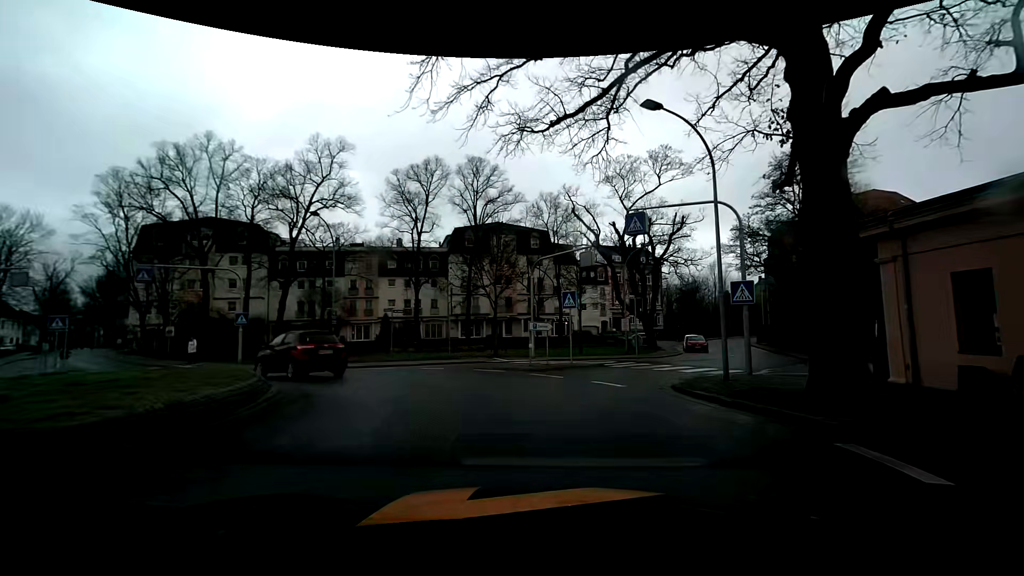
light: Day
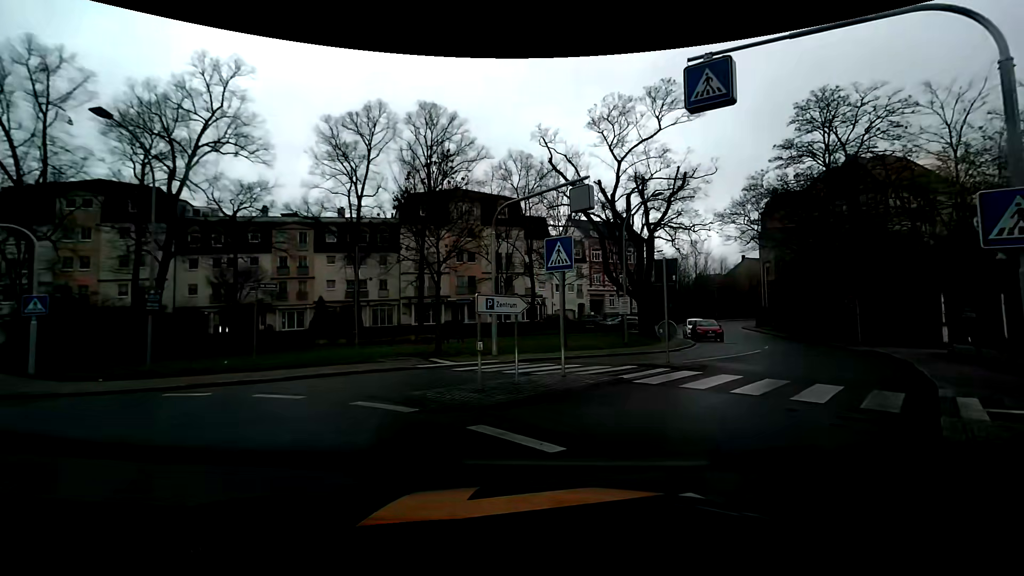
(0.0, +10.3) m; 0°
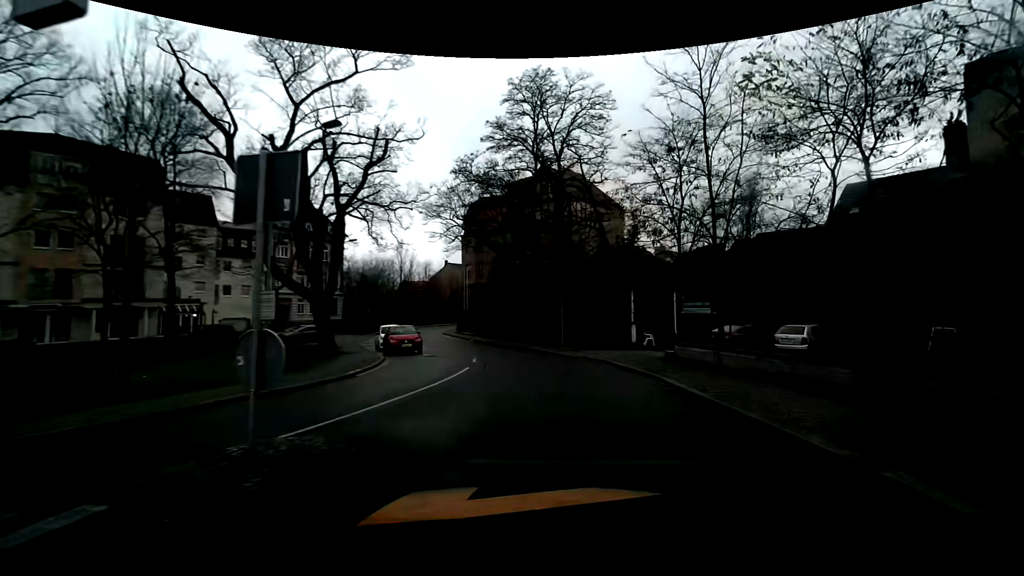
(+3.1, +9.7) m; +35°
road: residential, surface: asphalt
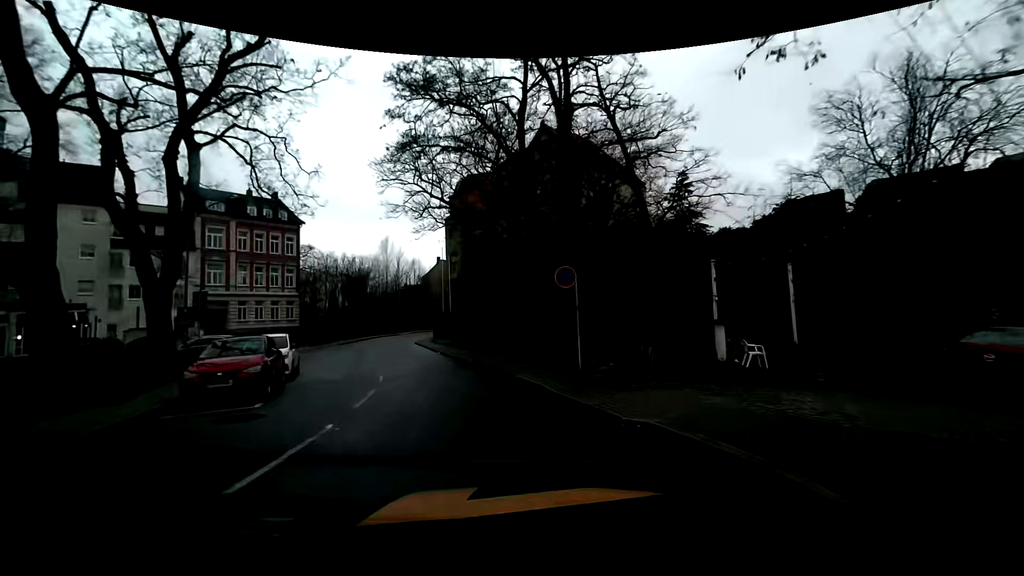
(+0.5, +14.4) m; -2°
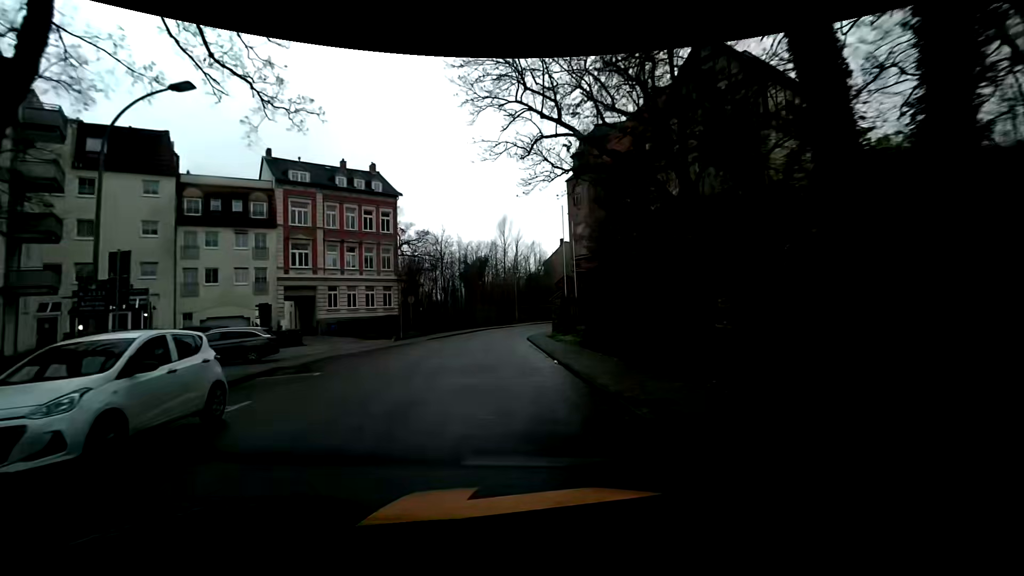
(-1.7, +12.6) m; -16°
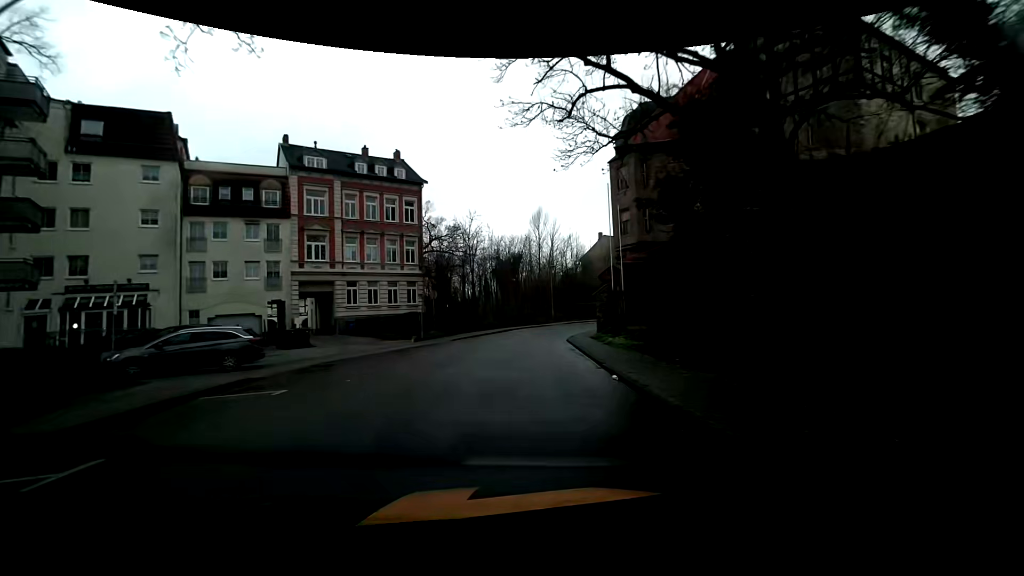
(-0.1, +4.6) m; -2°
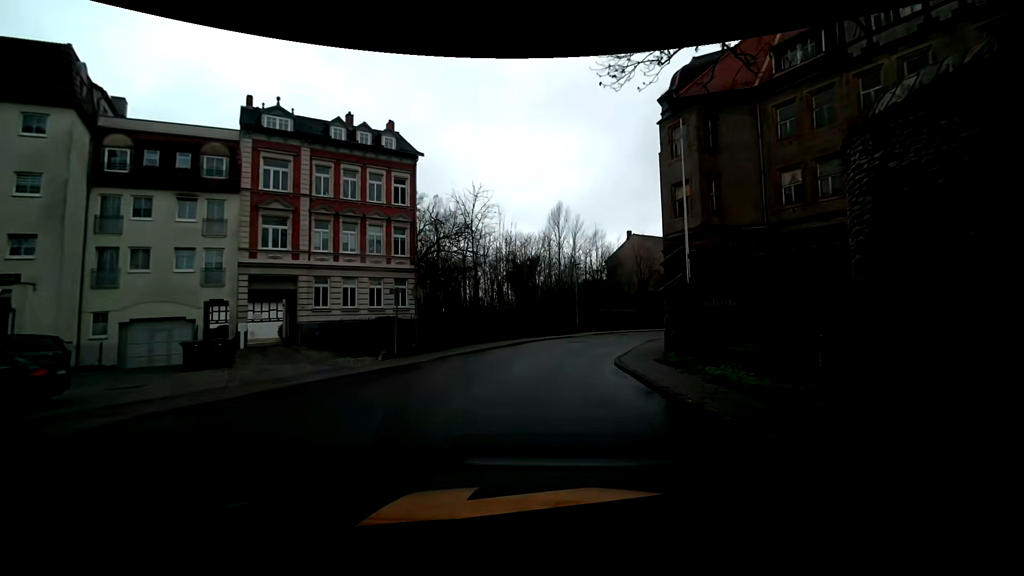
(-0.4, +9.4) m; -2°
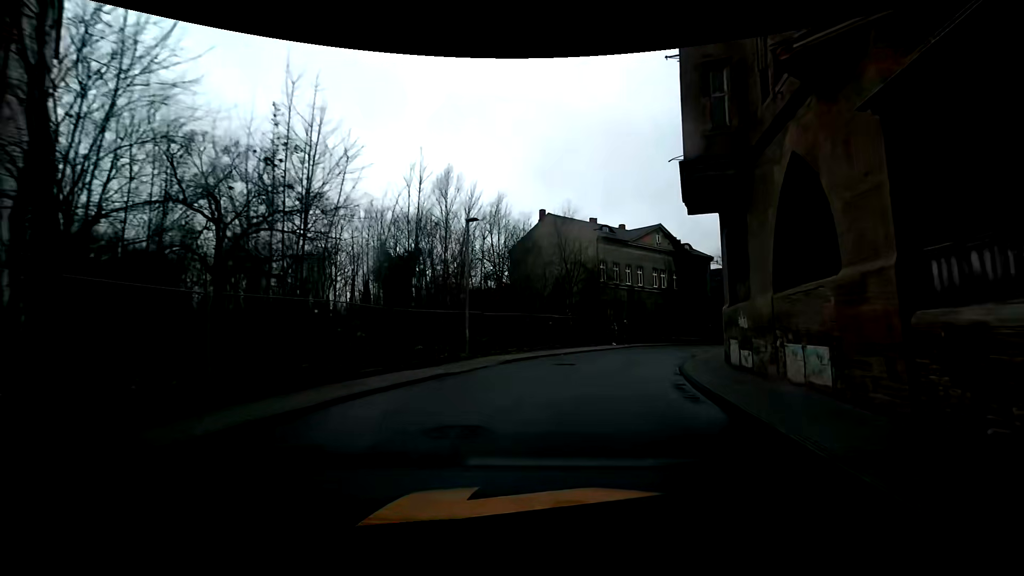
(+1.4, +21.5) m; +12°
(0, +10) (+3, +20) (+6, +29) (+11, +38) (+17, +46) (+24, +53) (+32, +59) (+40, +65) (+48, +71) (+56, +77) m
